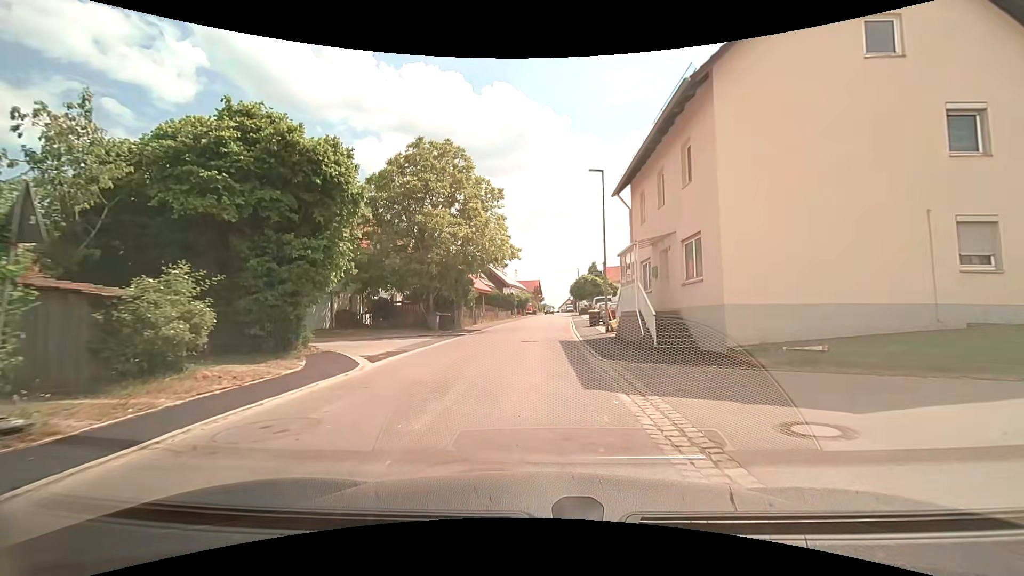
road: unclassified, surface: asphalt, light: Day
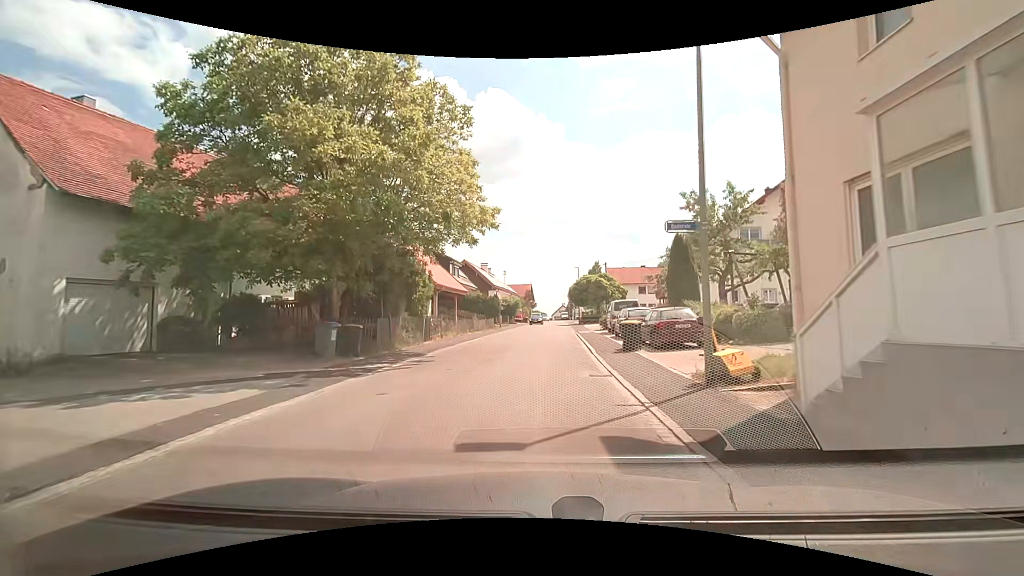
(-0.1, +14.7) m; 0°
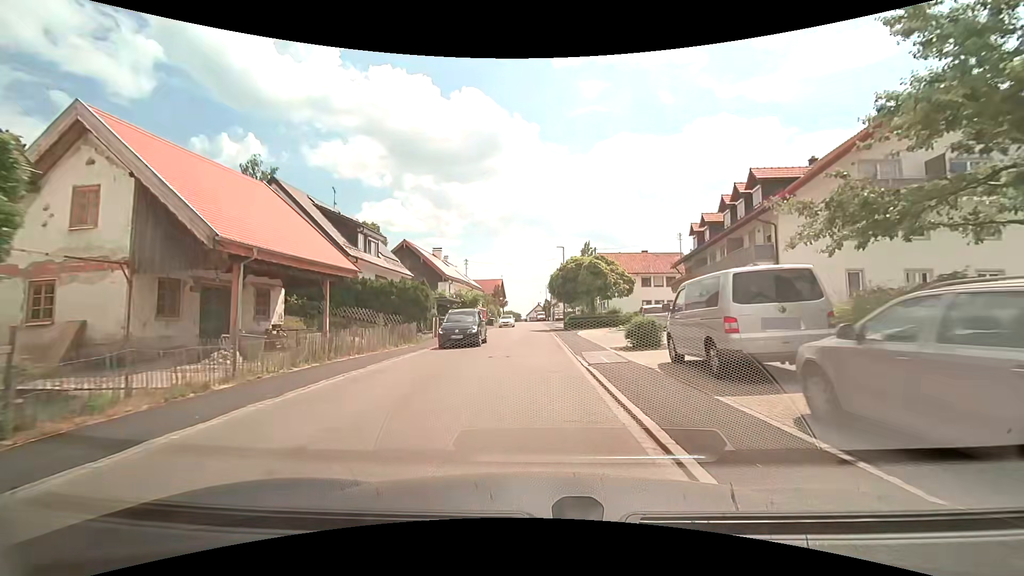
(+0.8, +21.7) m; +3°
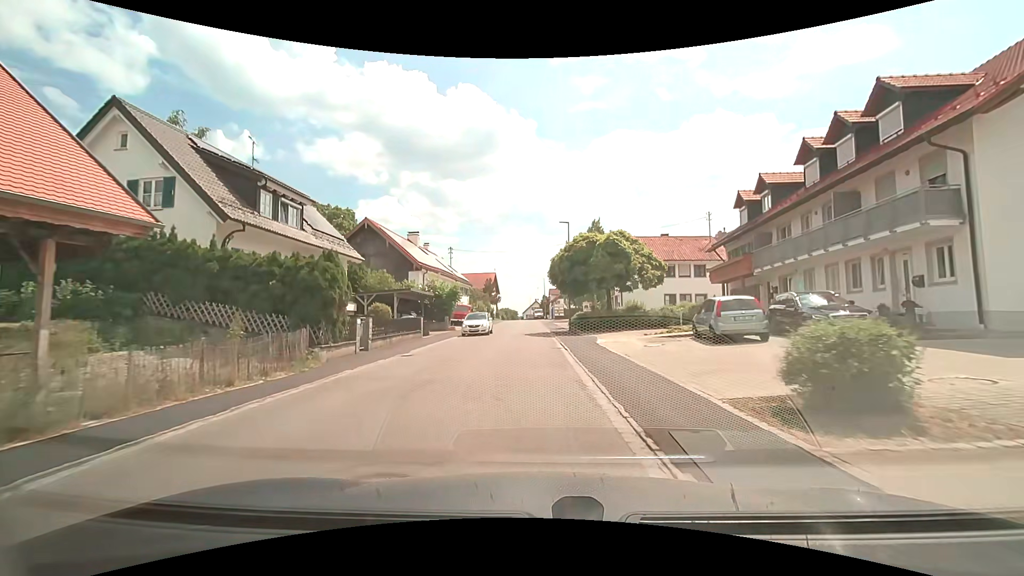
(+0.1, +11.9) m; +1°
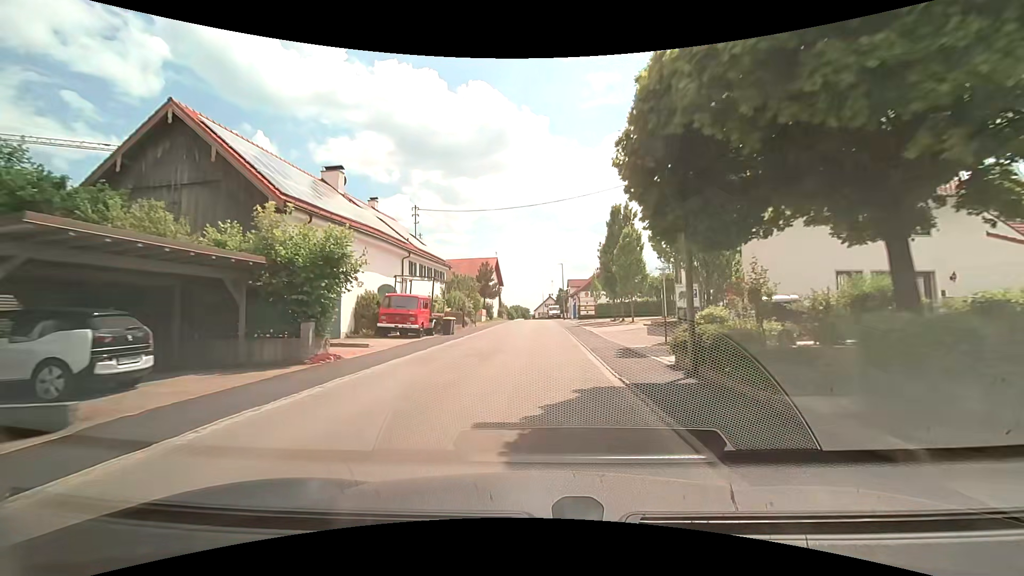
(-0.5, +25.9) m; -2°
(0, +10) (0, +20) (0, +30) (+1, +40) (+1, +50) (+1, +60) (+1, +70) (+1, +80) (0, +90) (0, +100) m
